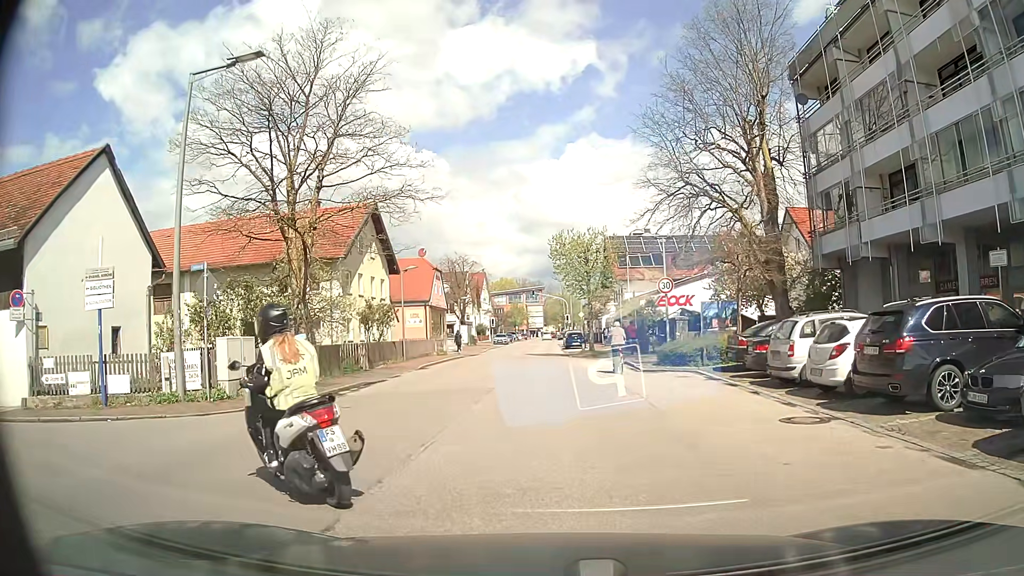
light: Day
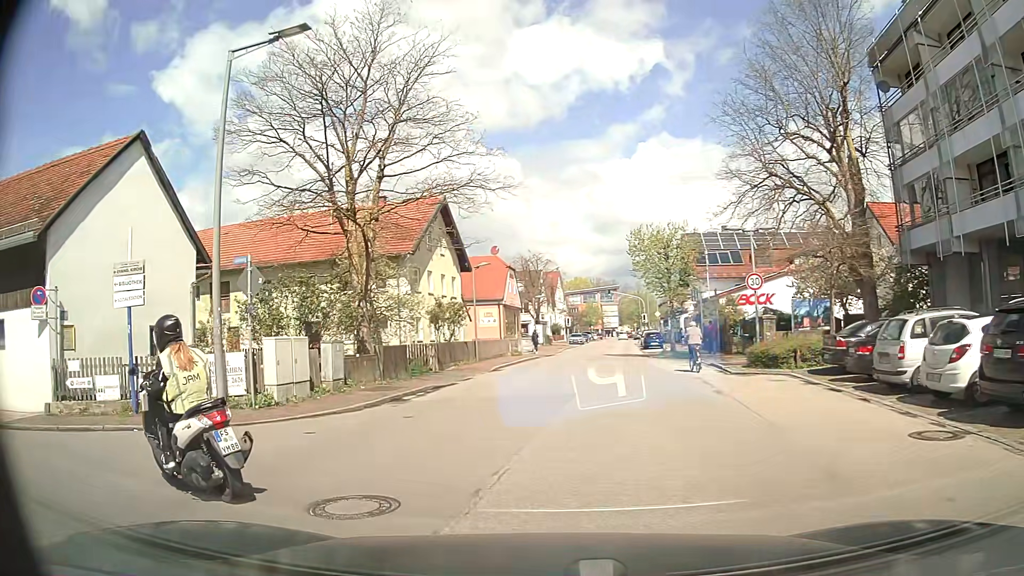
(-0.1, +1.7) m; -6°
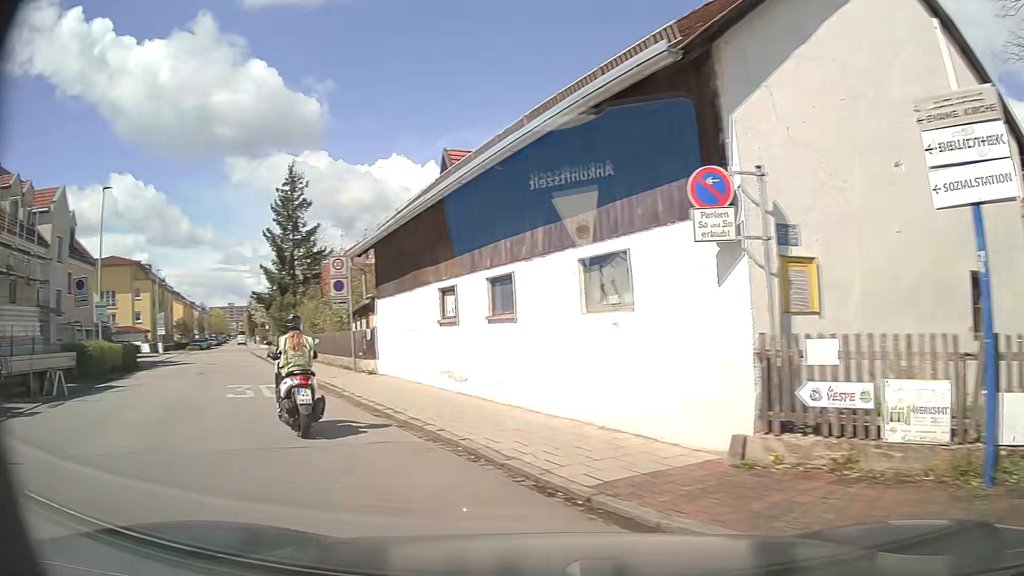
(-4.6, +7.6) m; -63°
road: residential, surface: asphalt
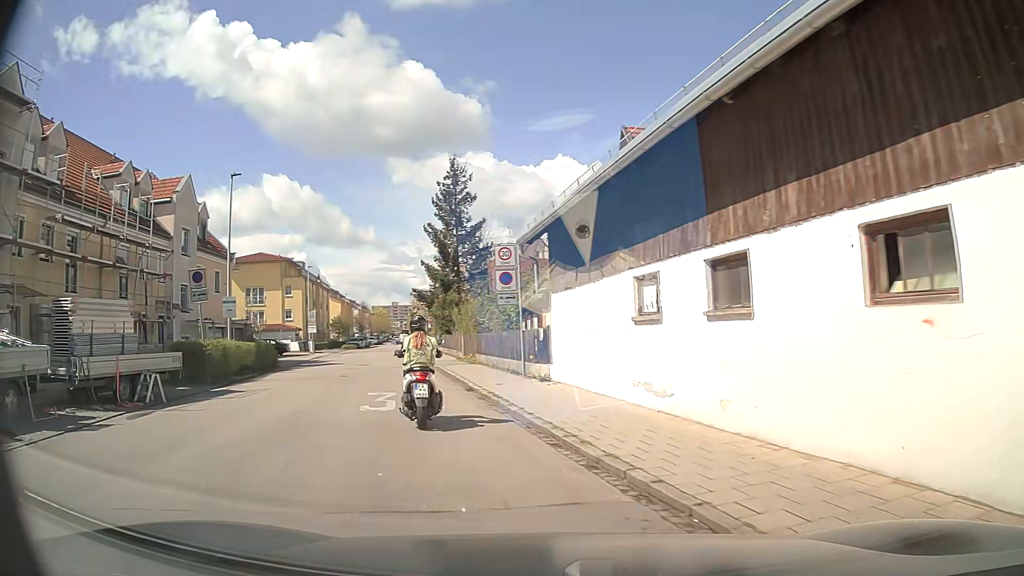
(-0.4, +3.1) m; -13°
